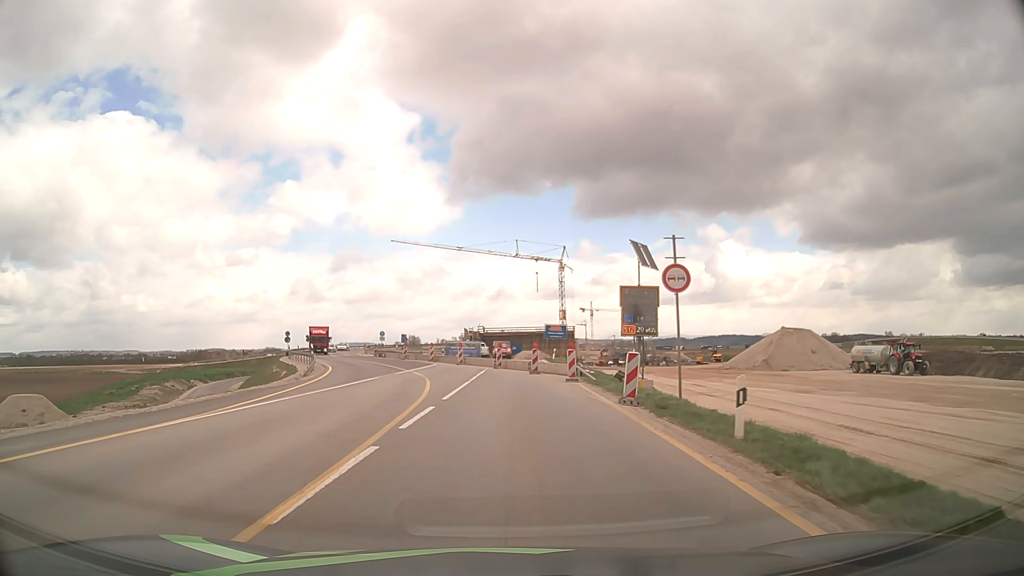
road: unclassified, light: Day
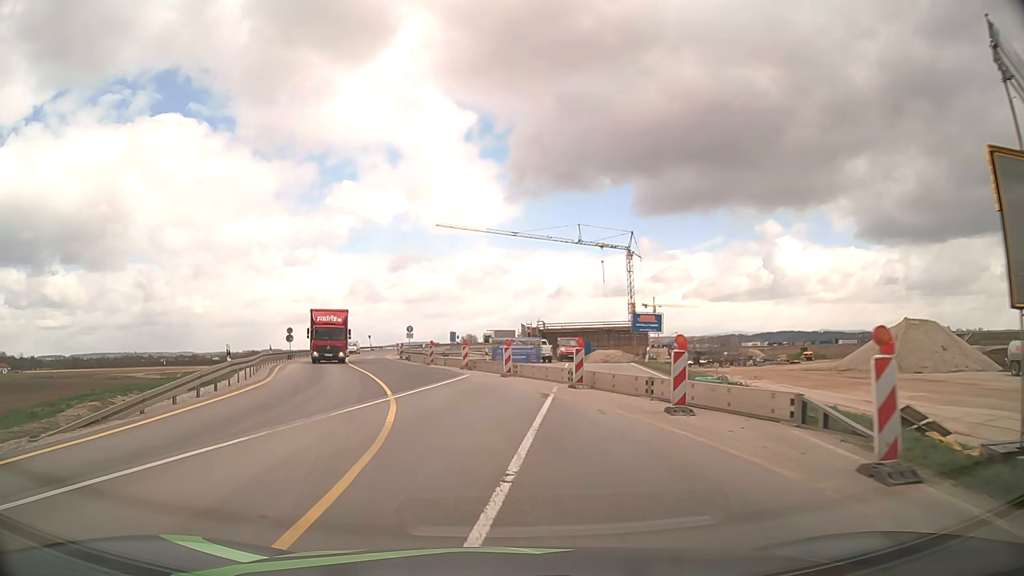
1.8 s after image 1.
(-0.6, +19.1) m; -5°
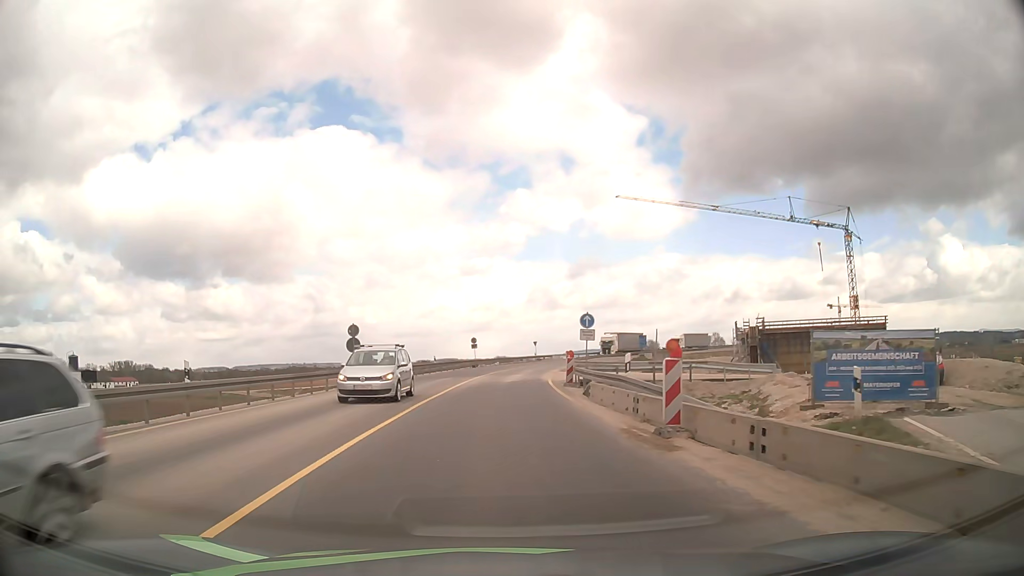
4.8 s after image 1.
(-4.0, +30.8) m; -15°
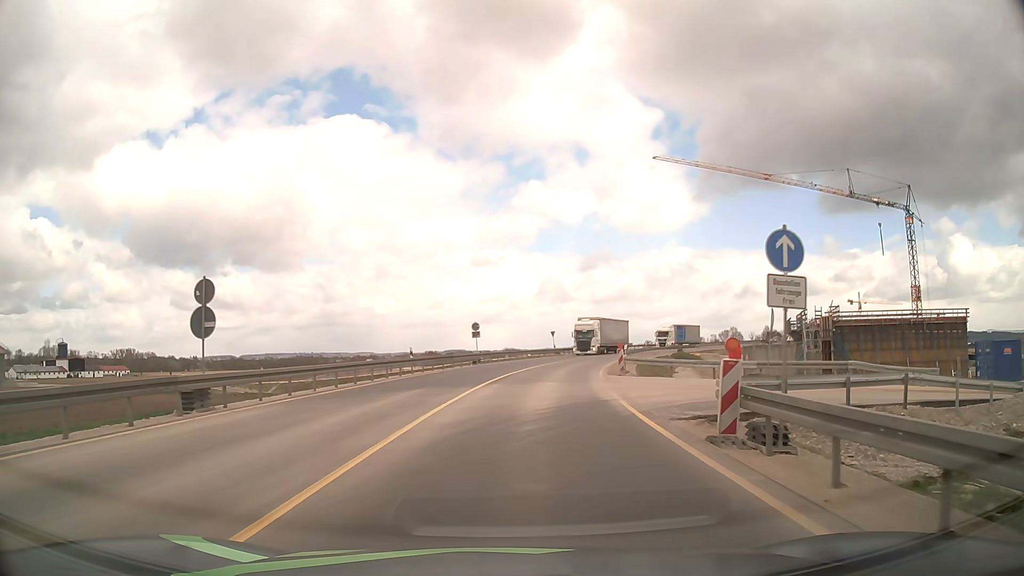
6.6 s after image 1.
(-0.3, +18.5) m; 0°
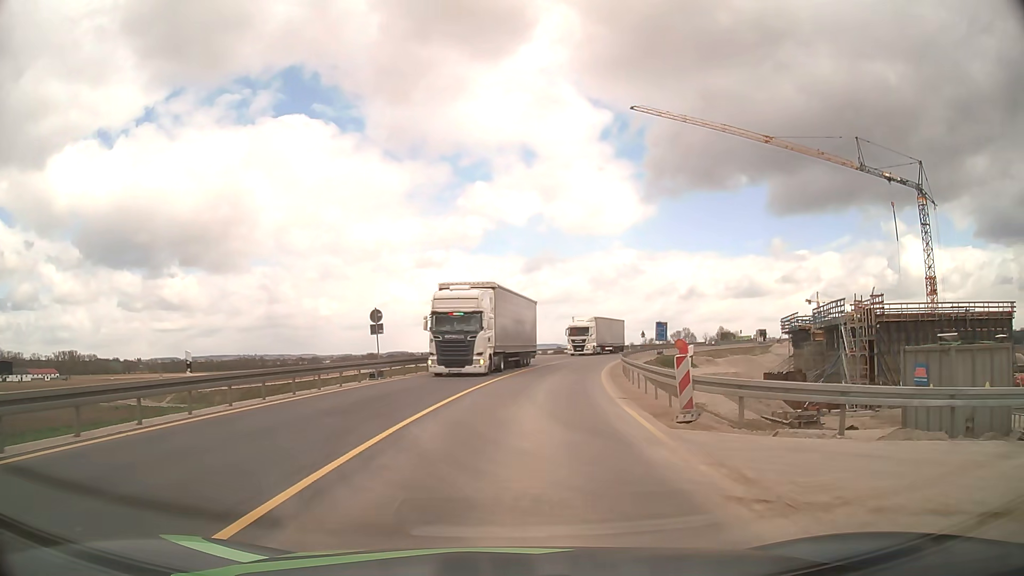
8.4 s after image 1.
(+0.8, +19.3) m; +5°
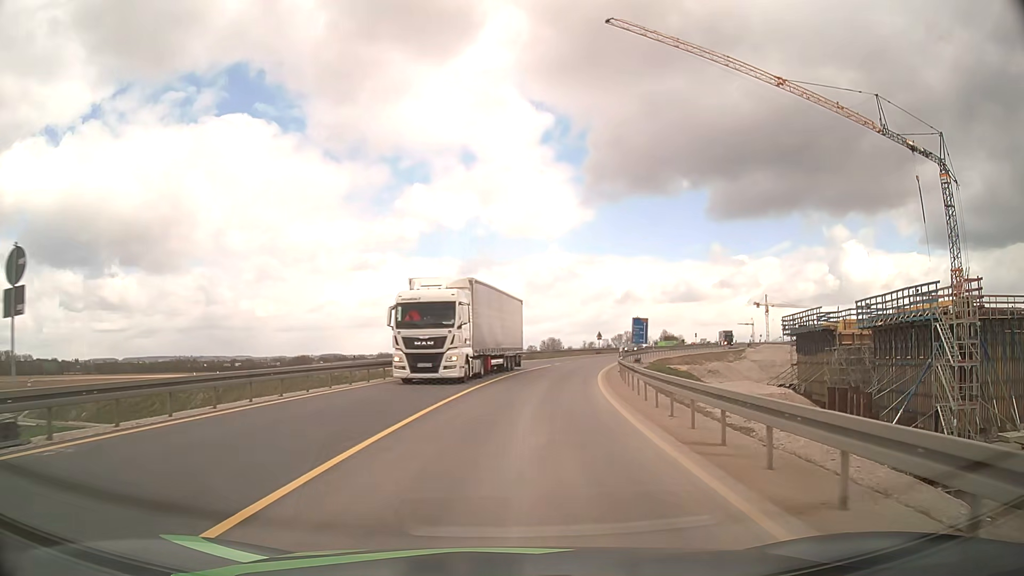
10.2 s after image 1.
(+1.0, +20.2) m; +6°
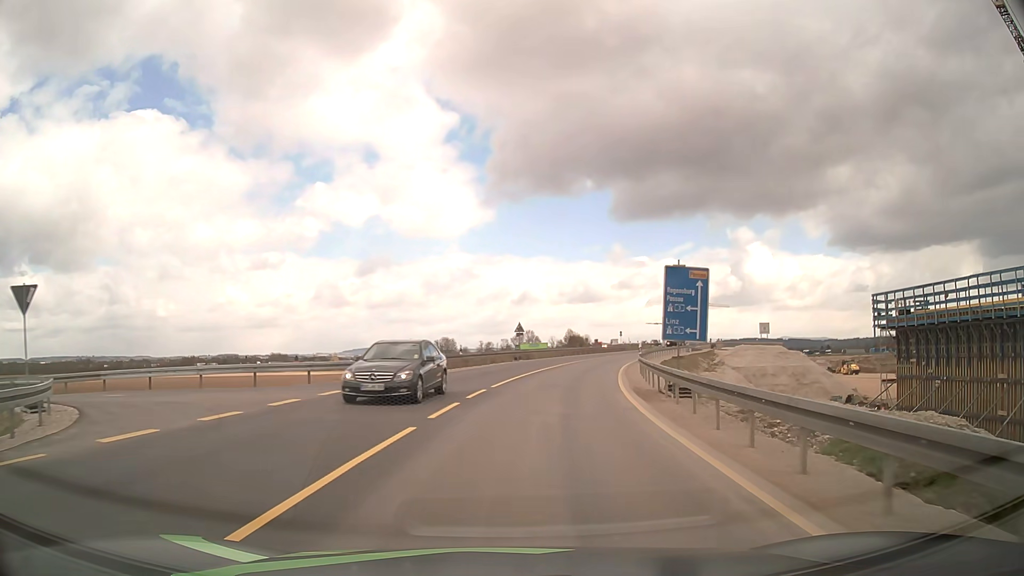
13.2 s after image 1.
(+2.4, +35.0) m; +9°
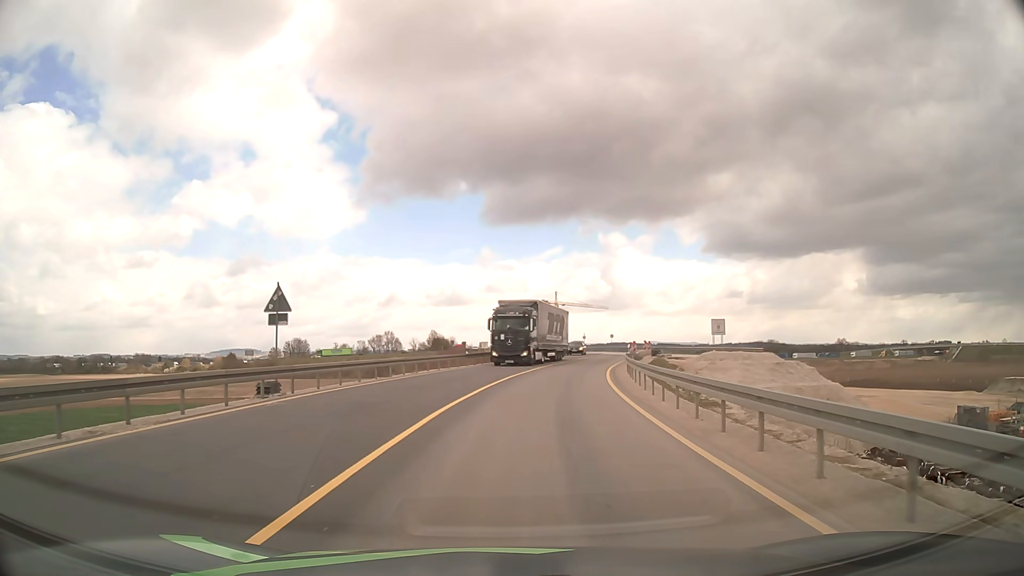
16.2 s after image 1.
(+3.4, +34.9) m; +12°
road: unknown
(0, +10) (+1, +20) (+2, +30) (+4, +40) (+6, +50) (+8, +59) (+11, +69) (+13, +79) (+14, +89) (+14, +99) m
